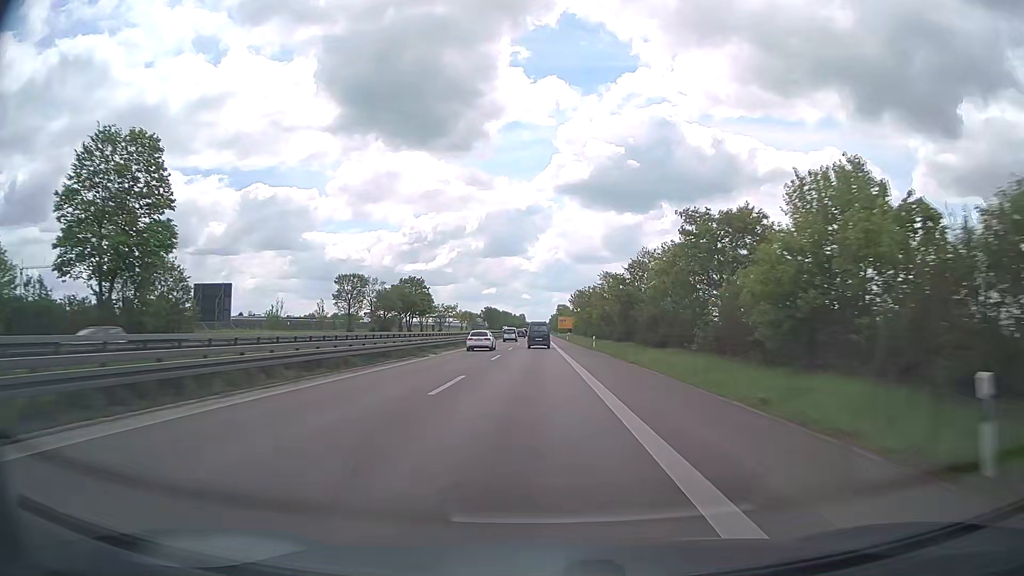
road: trunk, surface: asphalt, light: Day
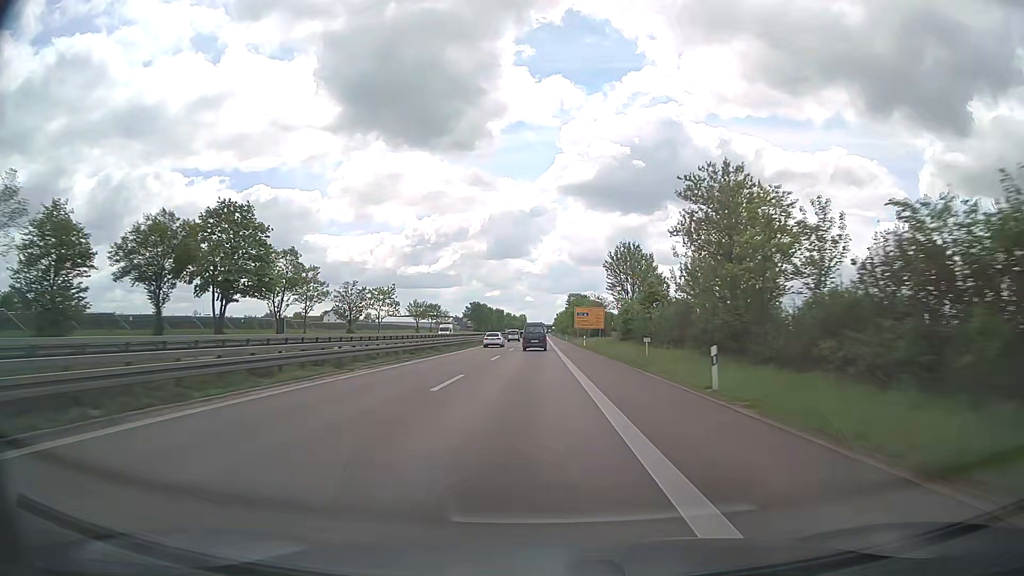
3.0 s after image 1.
(-0.4, +89.1) m; 0°
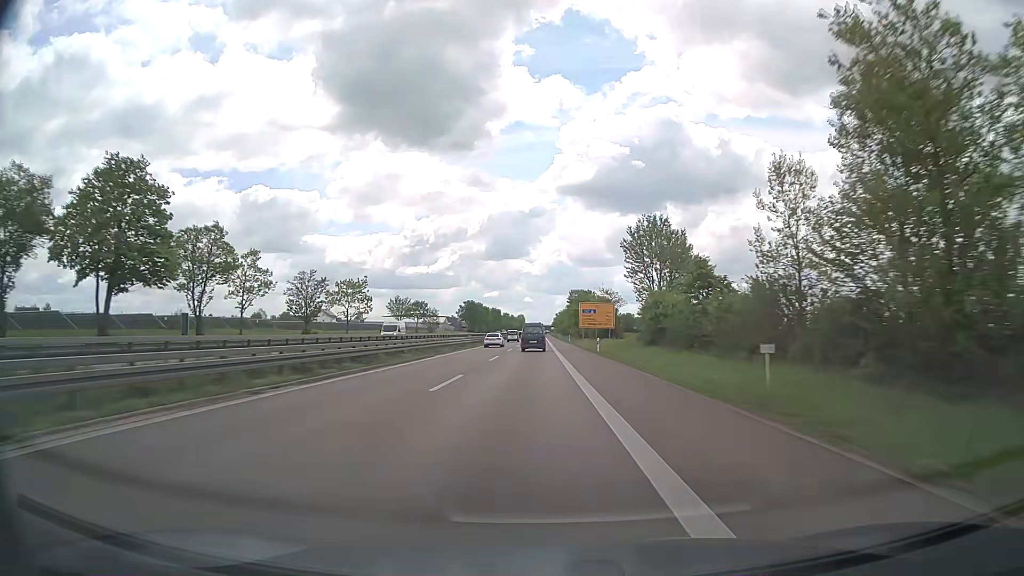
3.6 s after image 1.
(0.0, +17.8) m; 0°
(0, +10) (0, +20) (0, +30) (0, +40) (0, +50) (0, +60) (0, +70) (0, +80) (0, +90) (0, +100) m
